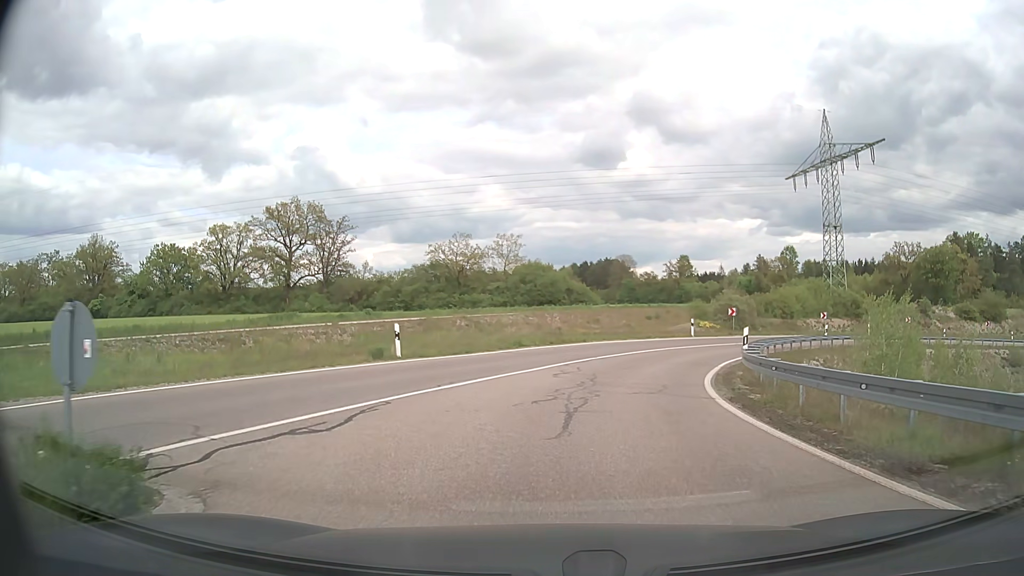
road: trunk_link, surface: asphalt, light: Day
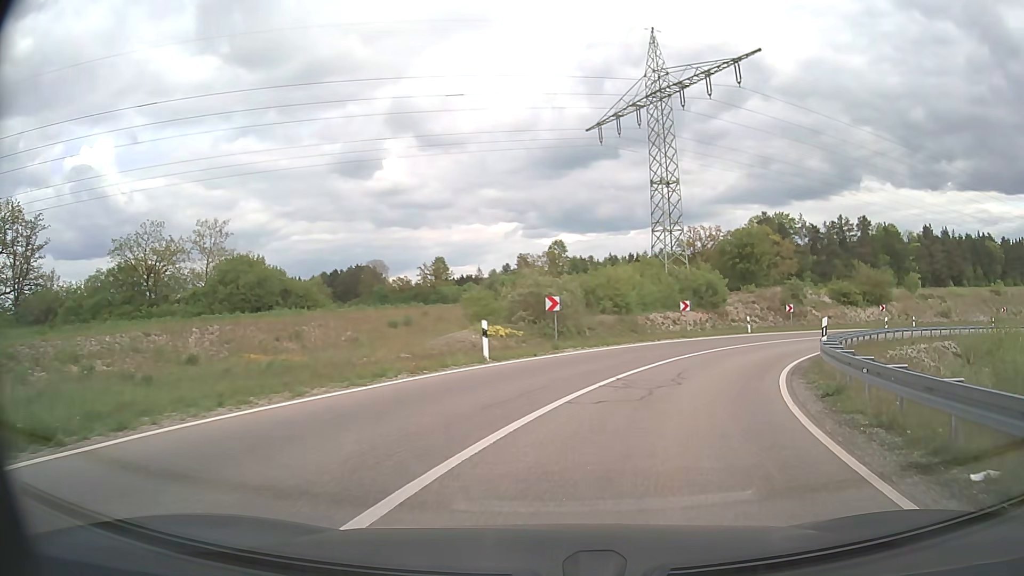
(+3.3, +24.0) m; +20°
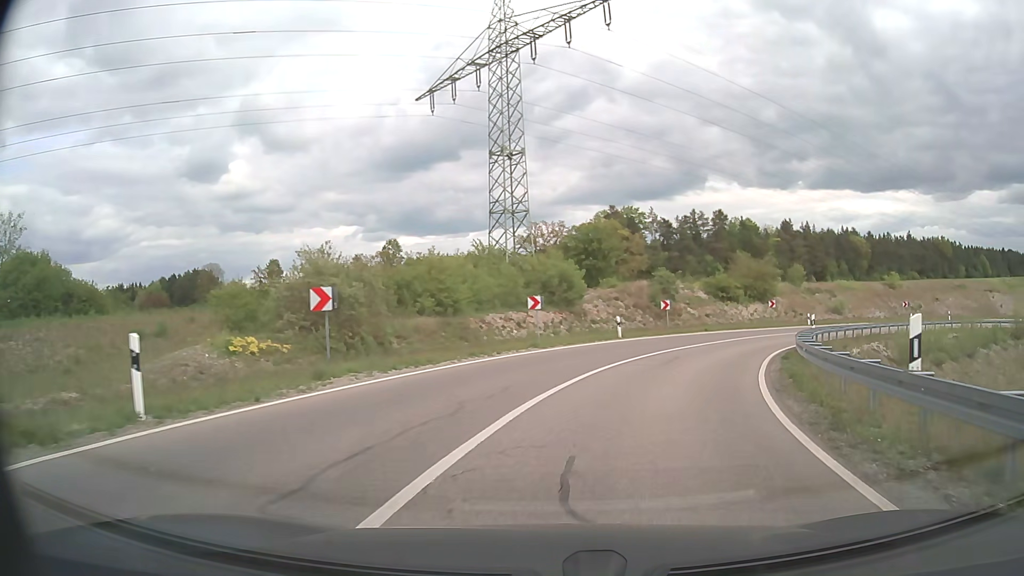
(+1.3, +10.3) m; +14°
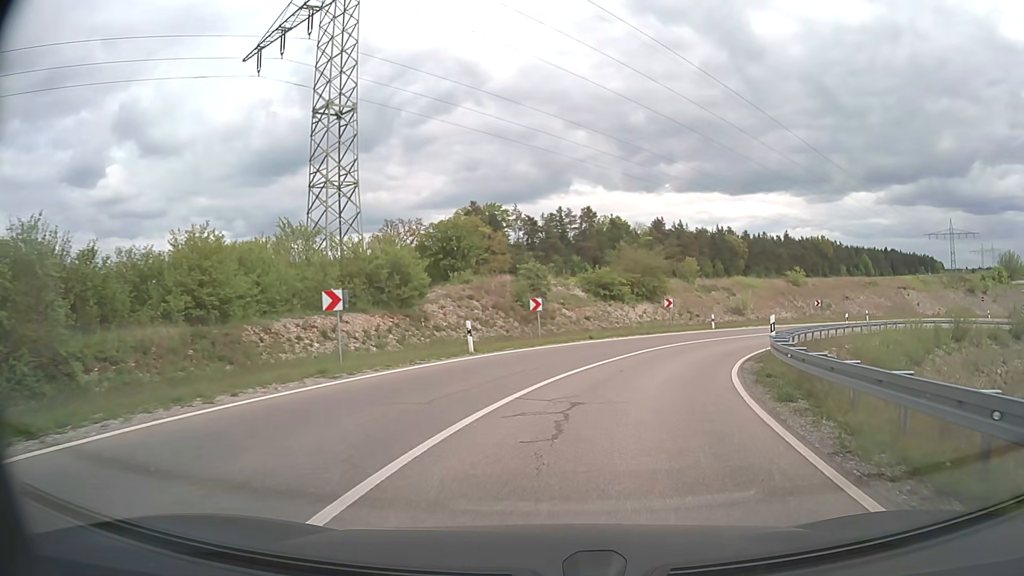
(+1.1, +10.3) m; +12°
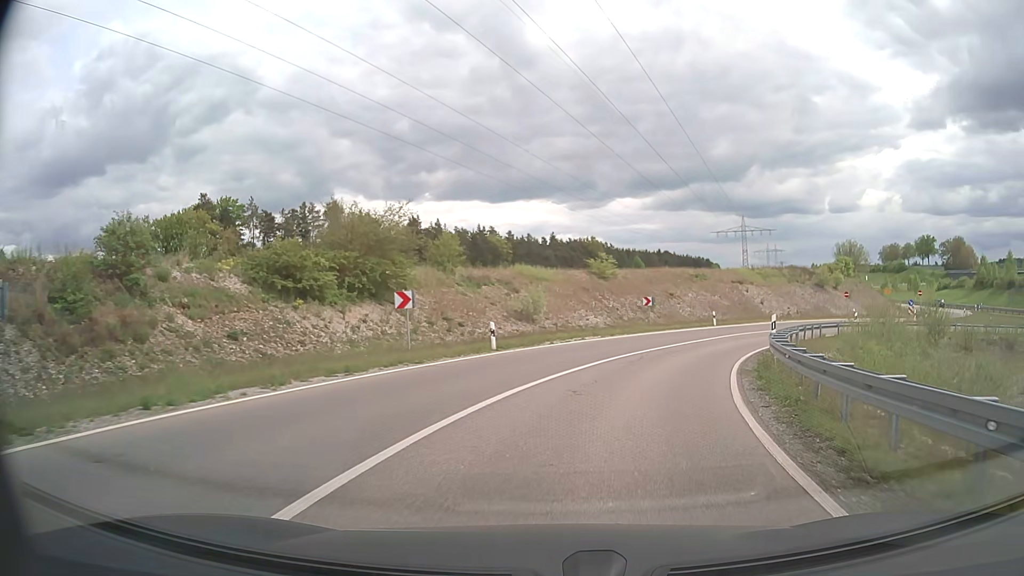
(+3.8, +21.1) m; +20°
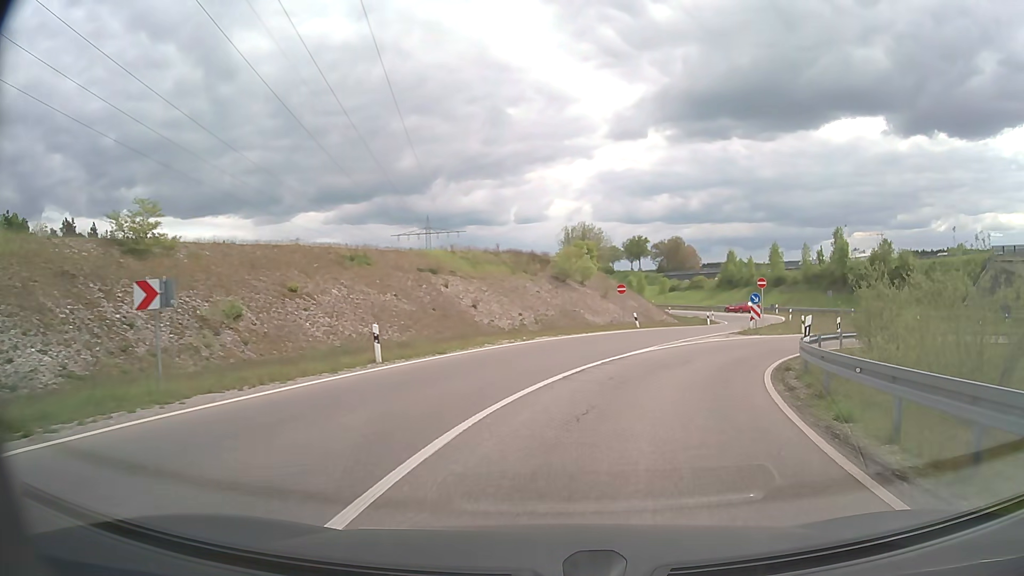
(+6.6, +28.2) m; +27°
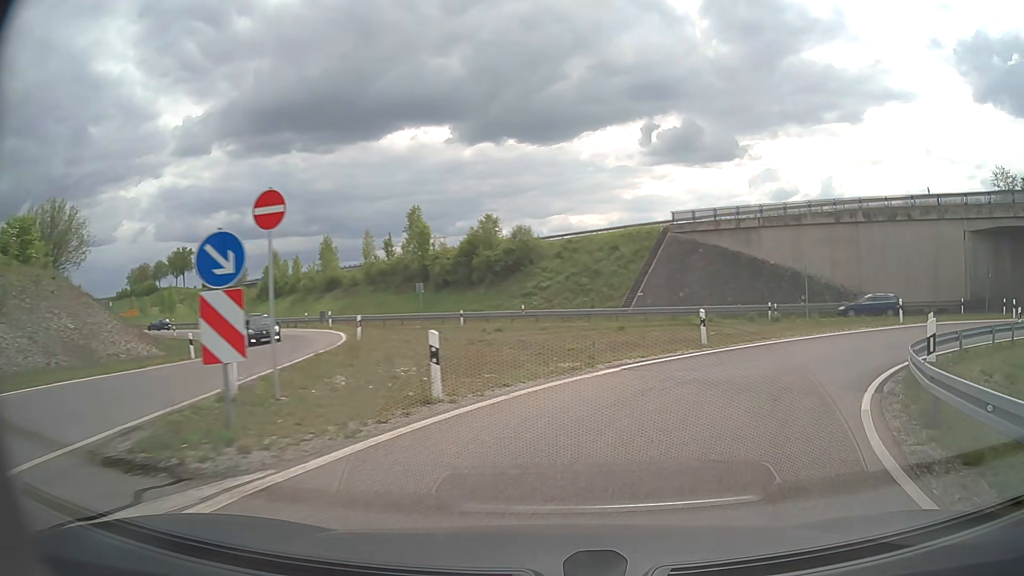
(+8.3, +27.2) m; +37°
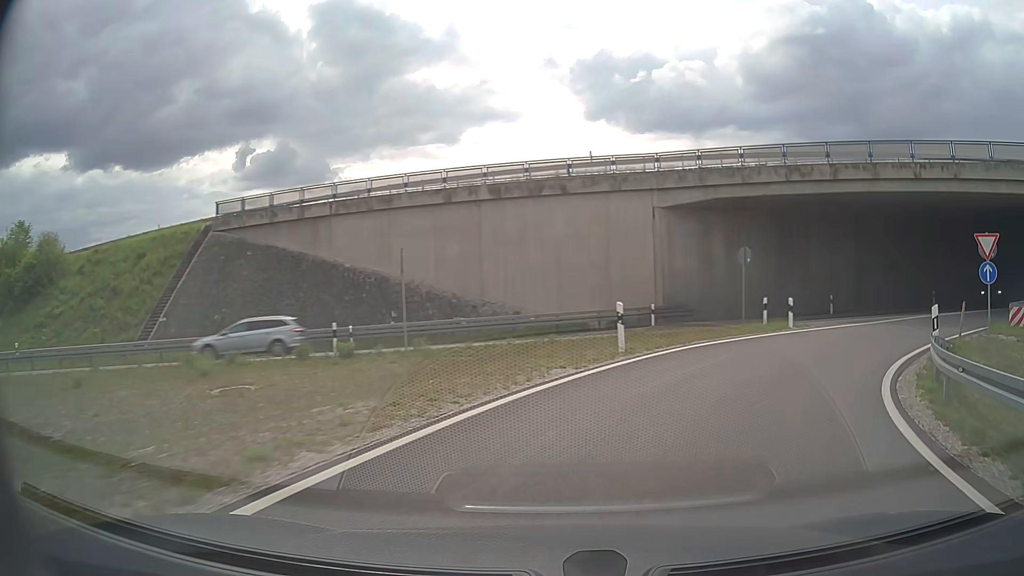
(+4.8, +15.7) m; +34°
(+2, +10) (+7, +18) (+15, +24) (+25, +28) (+34, +32) (+43, +35) (+52, +40) (+61, +44) (+70, +48) (+80, +52) m
